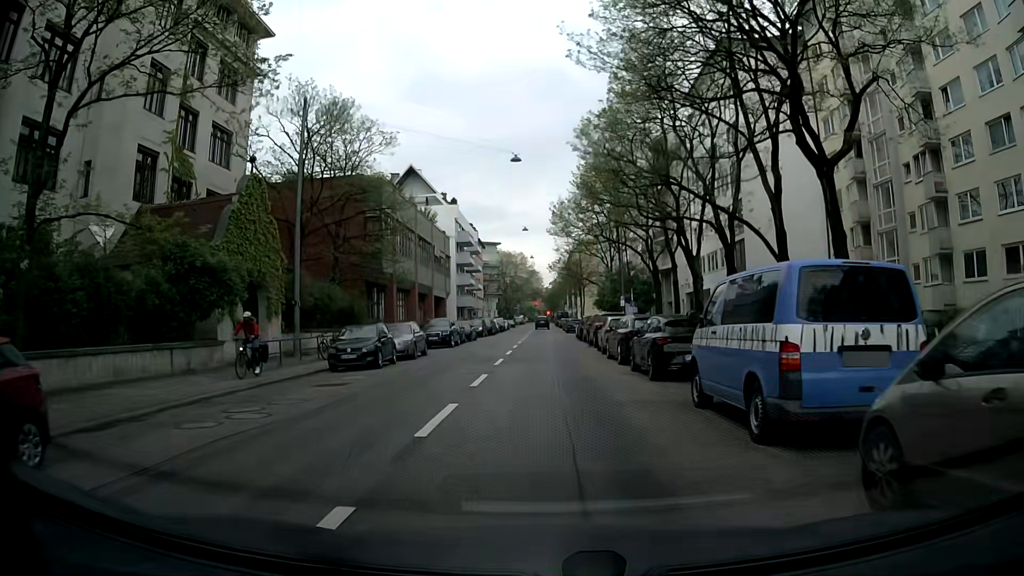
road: tertiary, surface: asphalt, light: Day
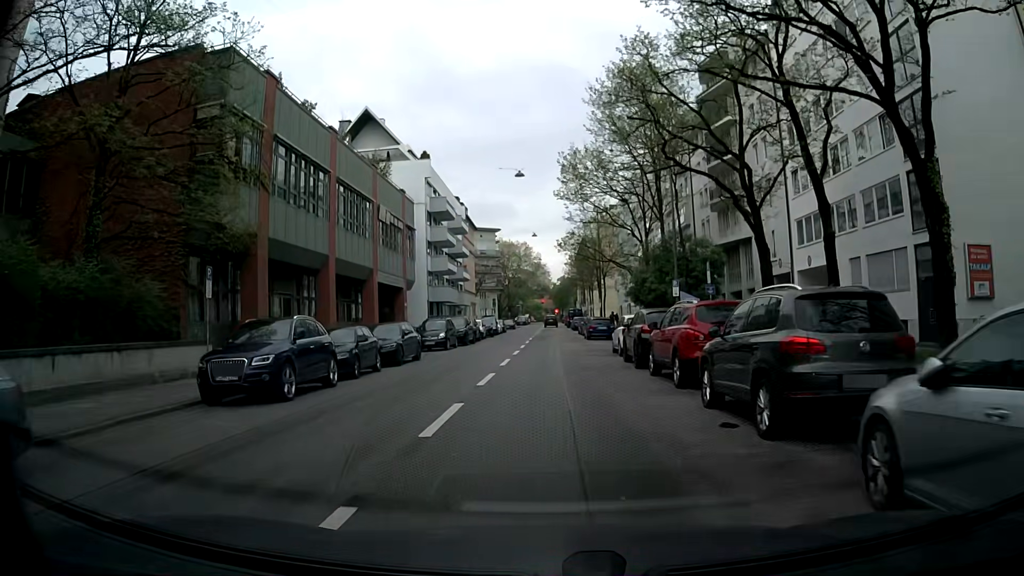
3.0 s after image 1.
(+0.2, +24.4) m; 0°
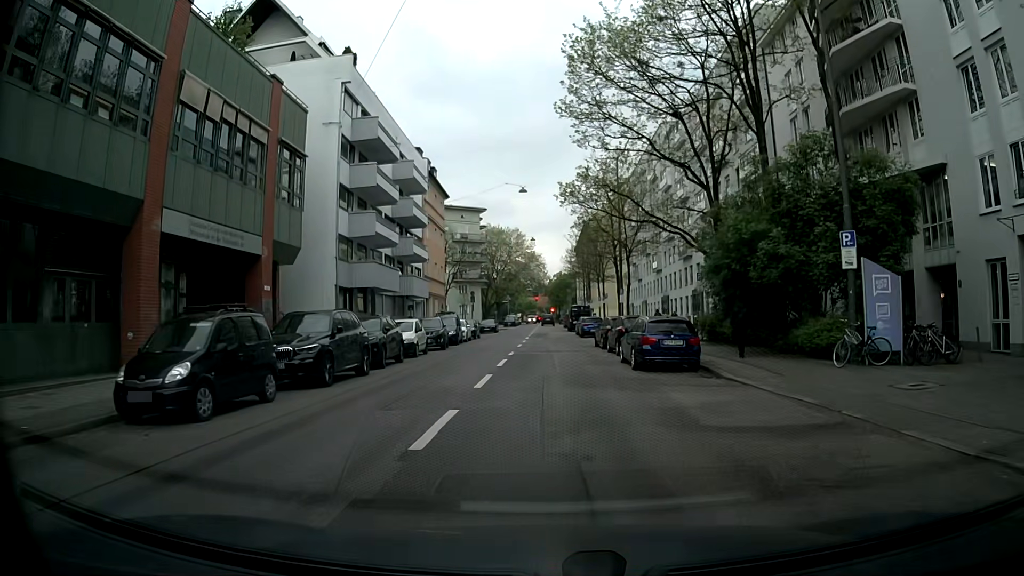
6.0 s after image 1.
(+0.1, +24.8) m; +1°
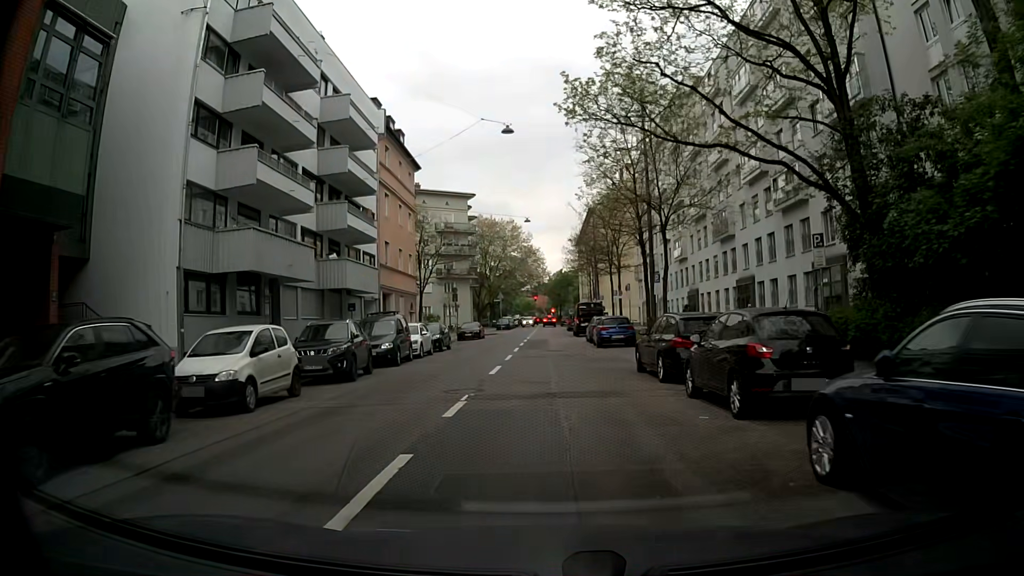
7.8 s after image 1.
(0.0, +15.5) m; +1°
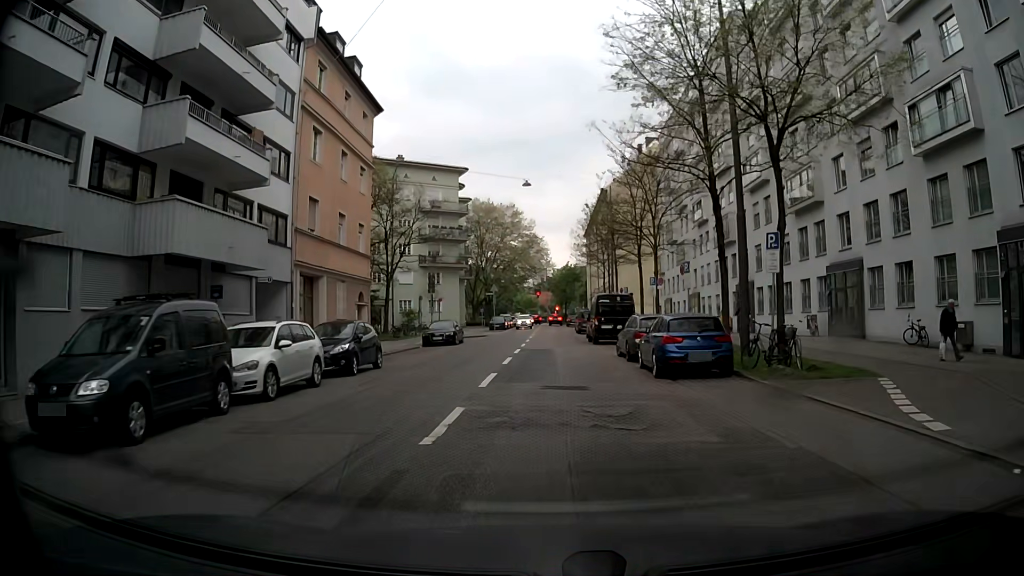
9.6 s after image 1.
(-0.3, +15.8) m; -2°
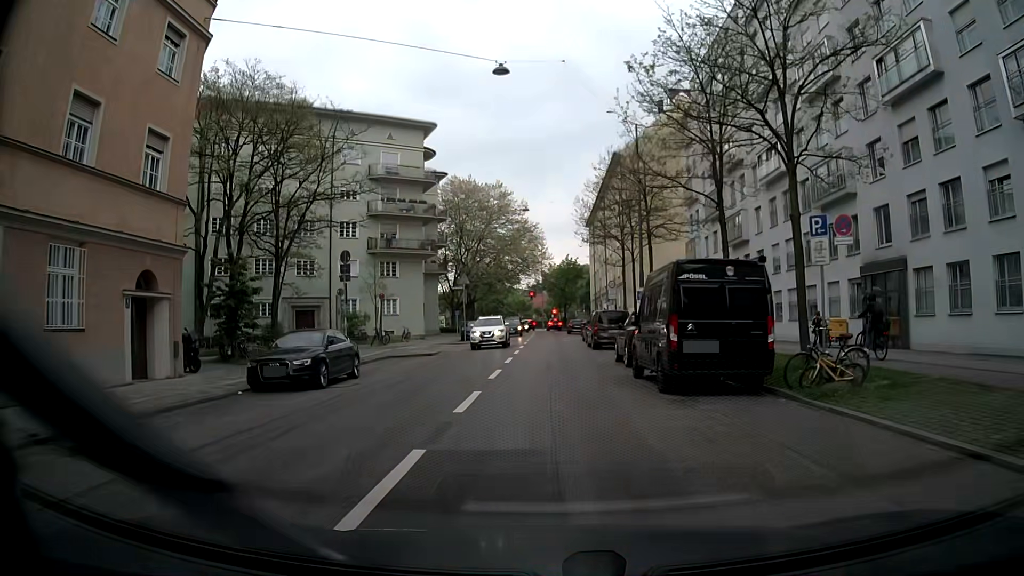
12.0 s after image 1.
(+0.3, +21.5) m; +1°
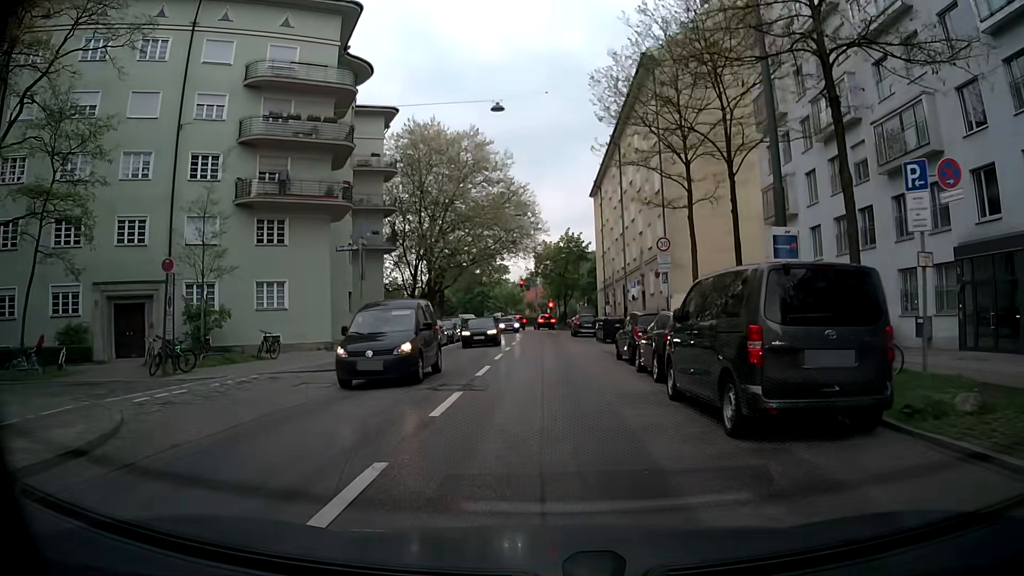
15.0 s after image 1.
(+0.2, +25.0) m; 0°
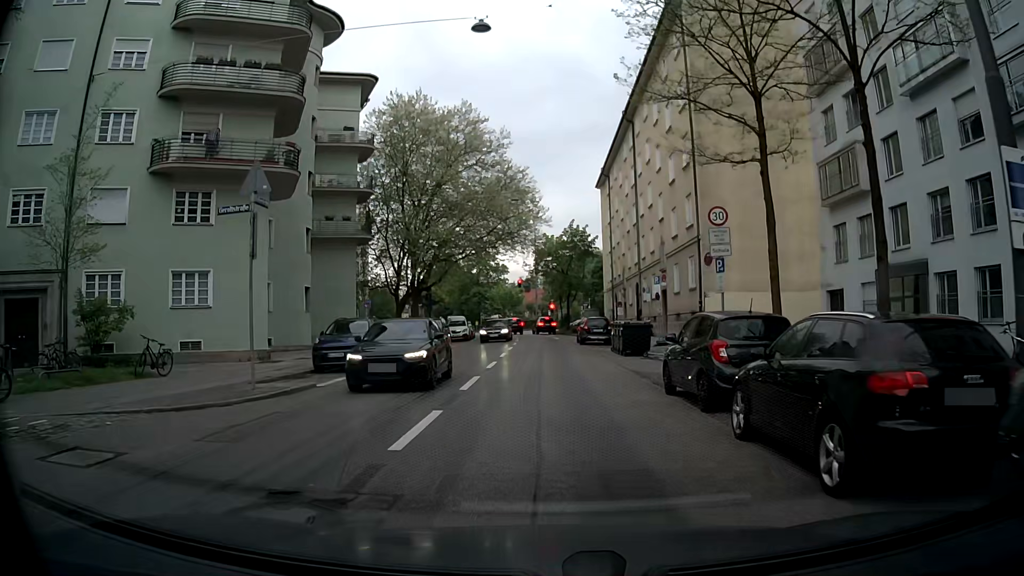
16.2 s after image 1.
(+0.1, +8.5) m; +1°
